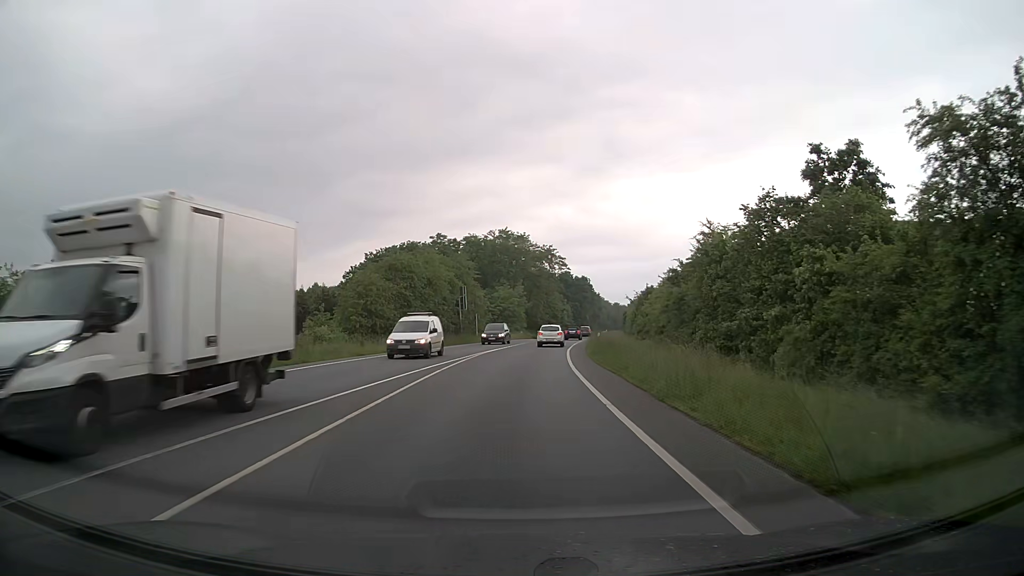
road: primary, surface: asphalt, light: Day
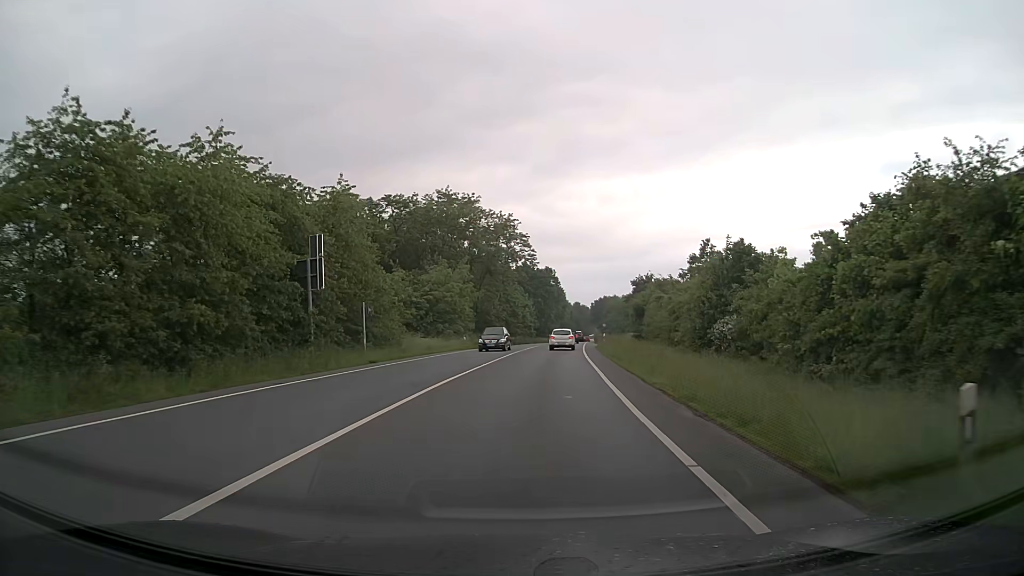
(+1.0, +36.1) m; +4°
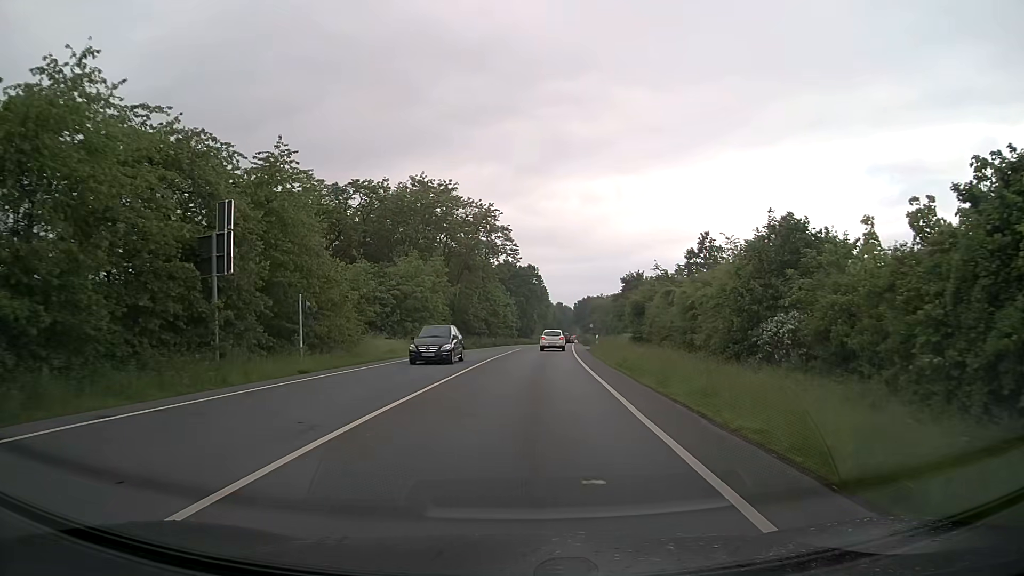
(+0.1, +7.4) m; +1°
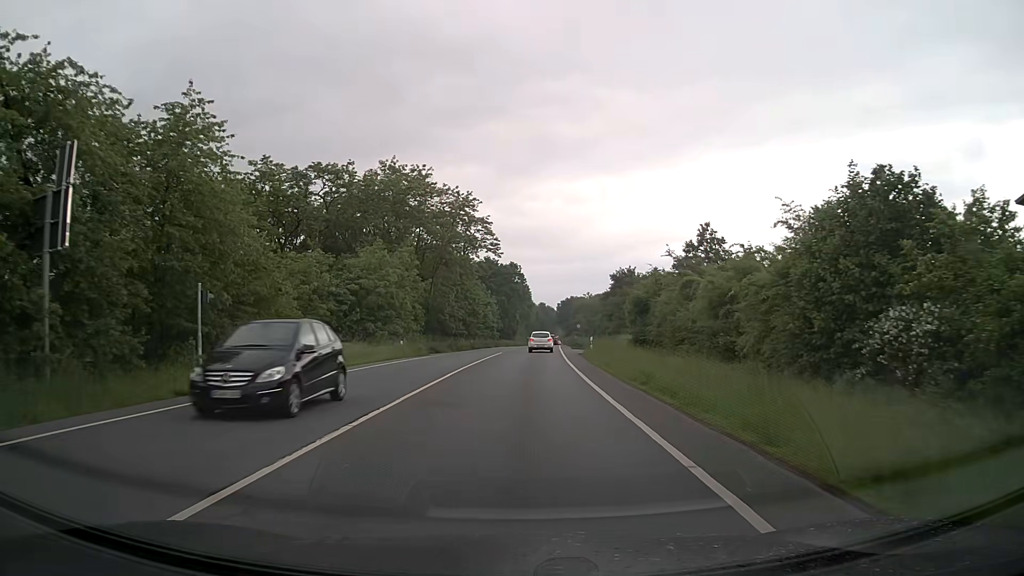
(+0.1, +7.5) m; +2°
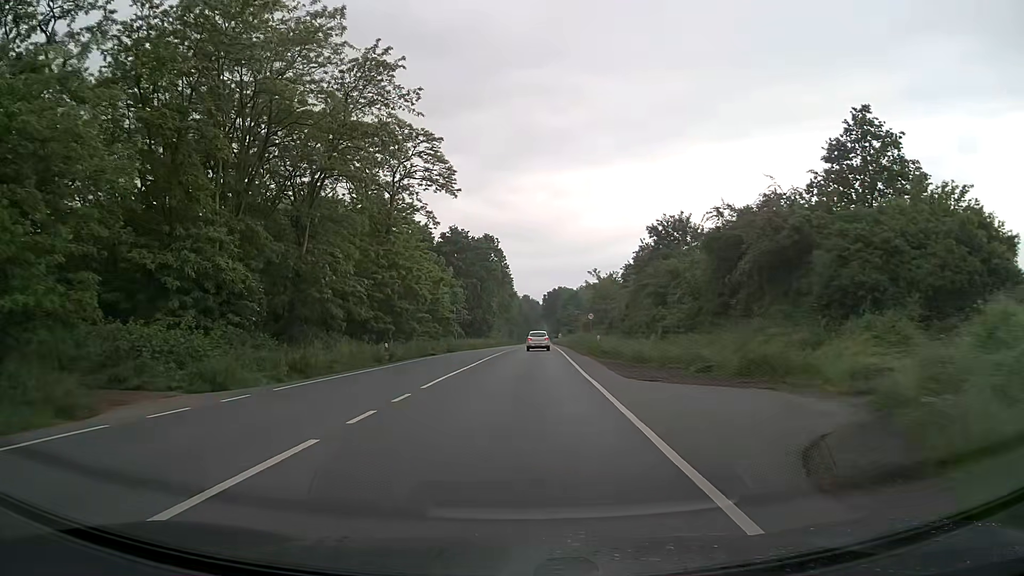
(+1.0, +38.7) m; +1°
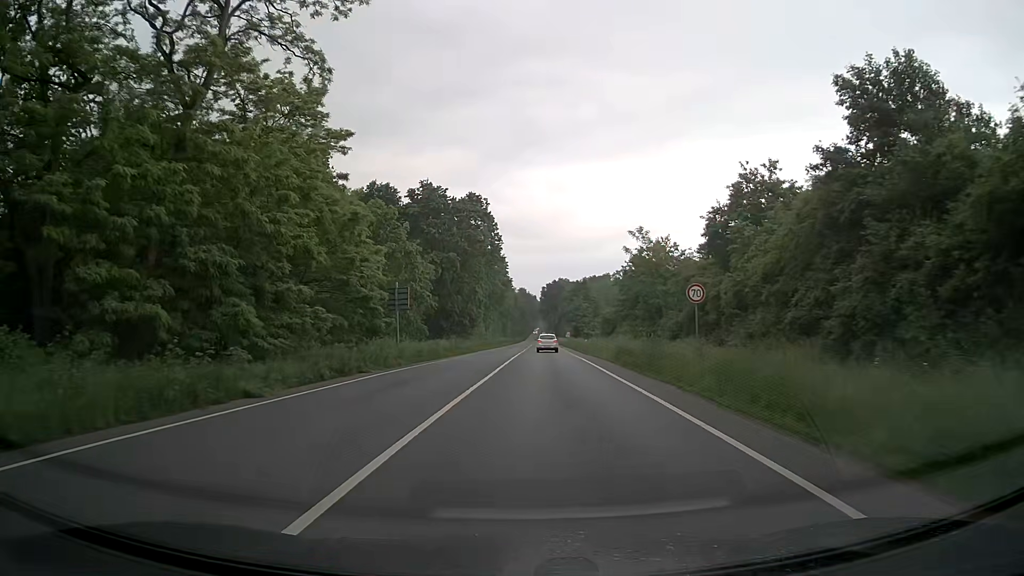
(0.0, +32.6) m; 0°
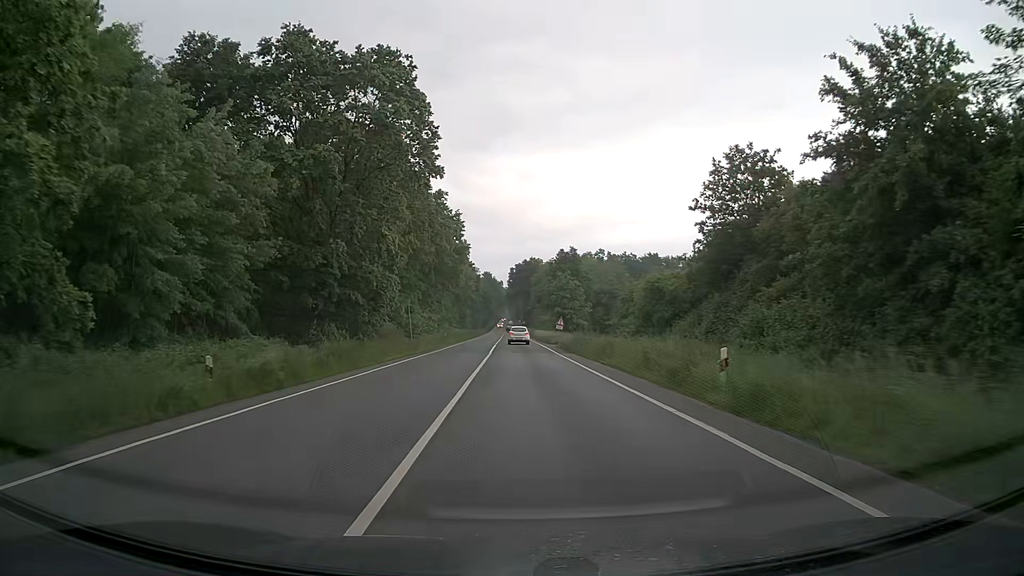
(+0.7, +43.2) m; +3°
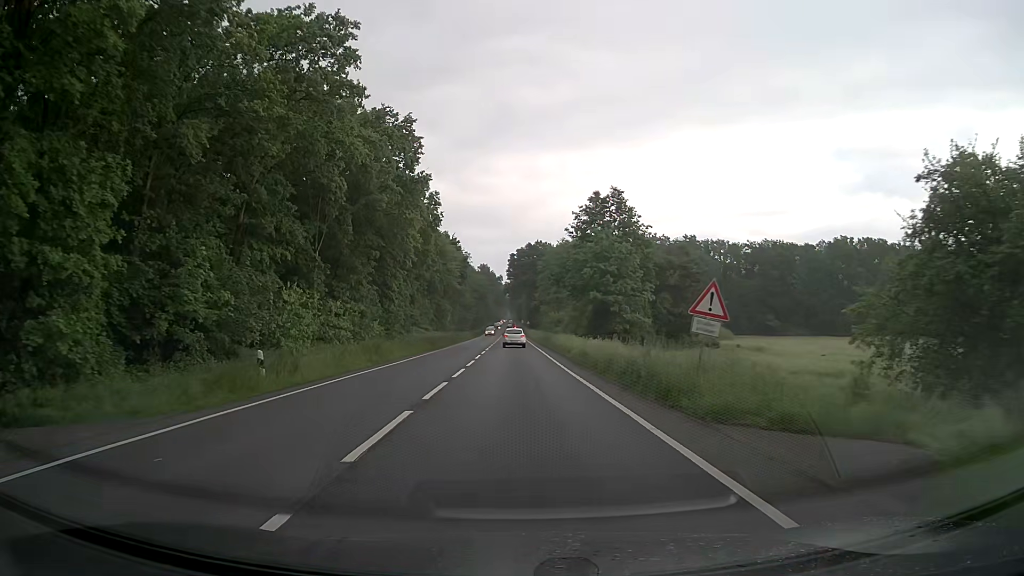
(+0.1, +46.1) m; 0°
(0, +10) (0, +20) (0, +30) (0, +40) (0, +50) (0, +60) (0, +70) (0, +80) (0, +90) (0, +100) m
